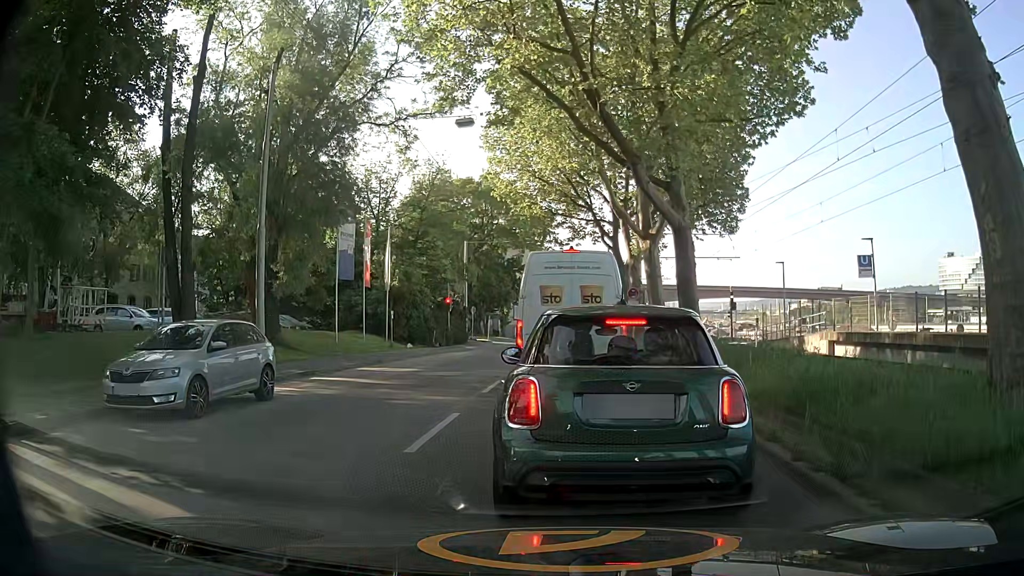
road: secondary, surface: asphalt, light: Day
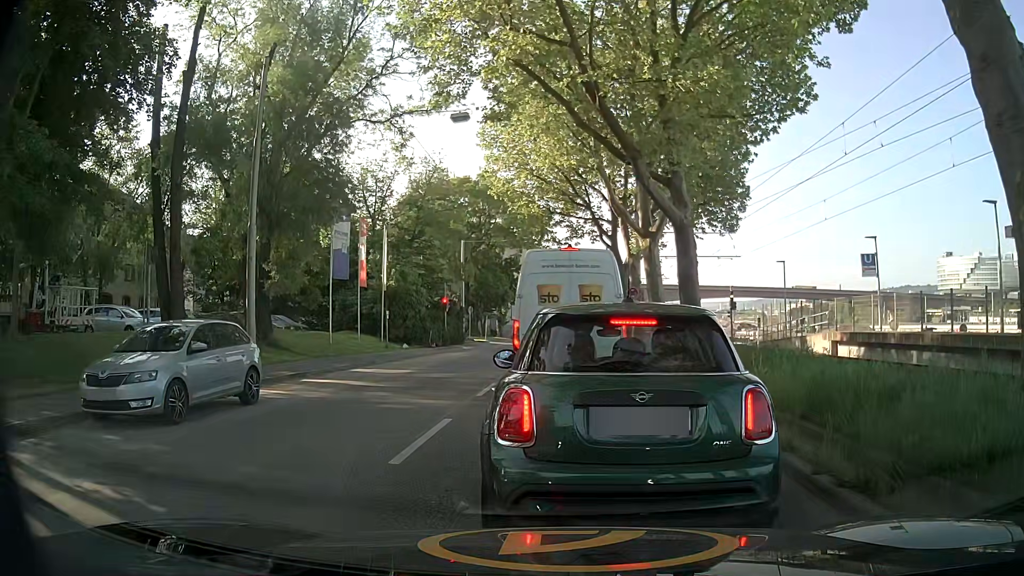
(0.0, +0.5) m; 0°
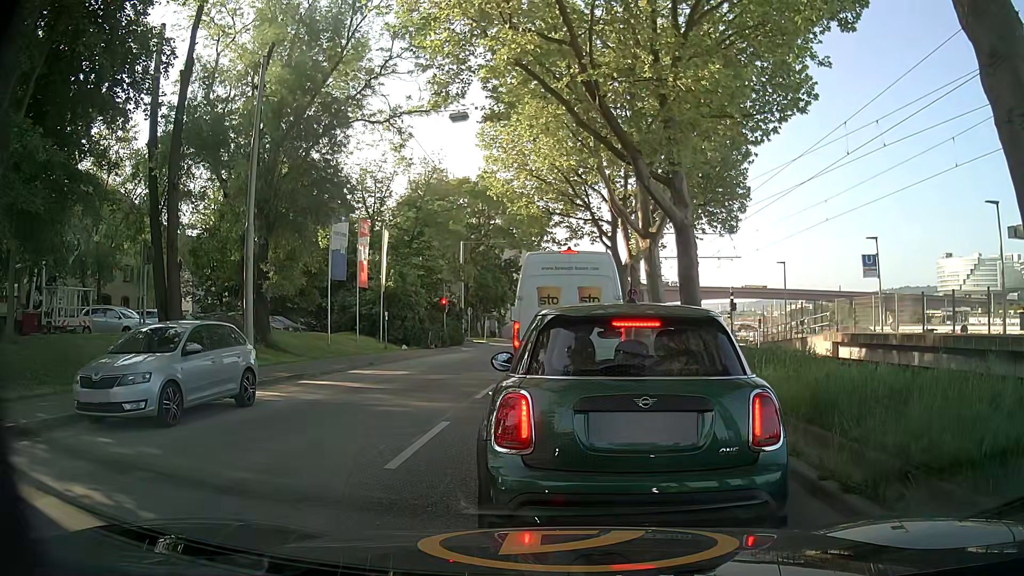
(0.0, +0.2) m; 0°
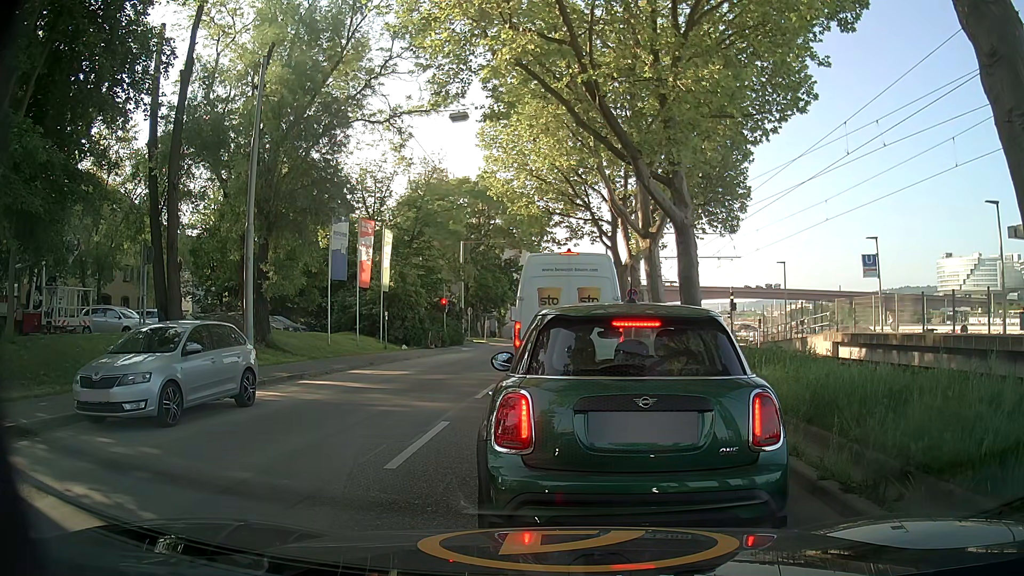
(0.0, 0.0) m; 0°
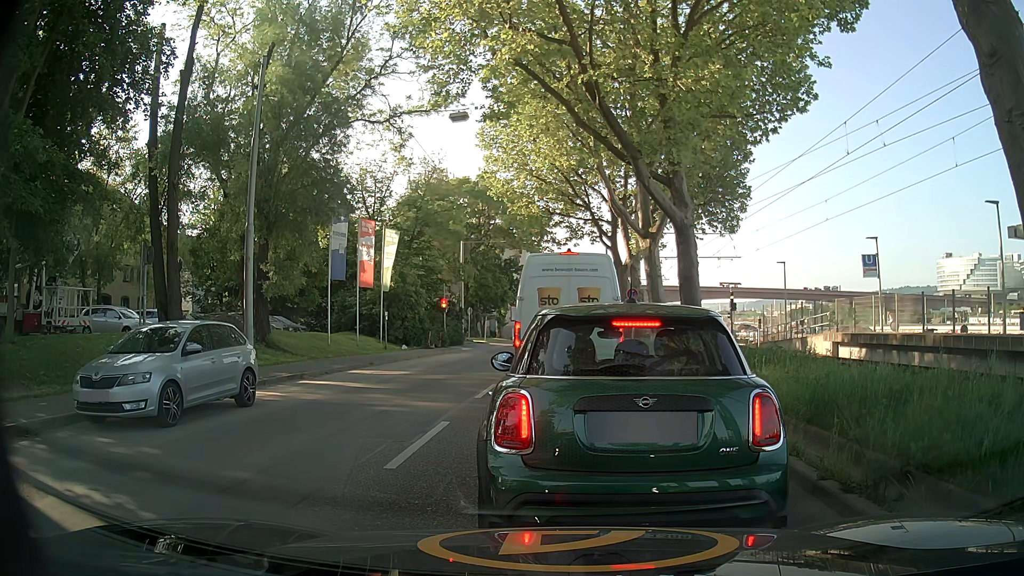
(0.0, 0.0) m; 0°
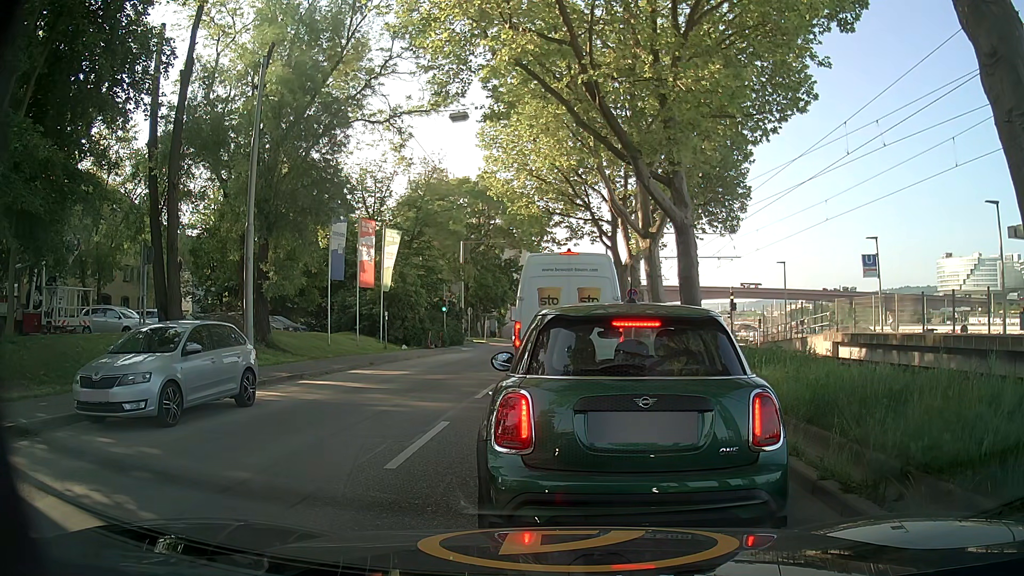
(0.0, 0.0) m; 0°
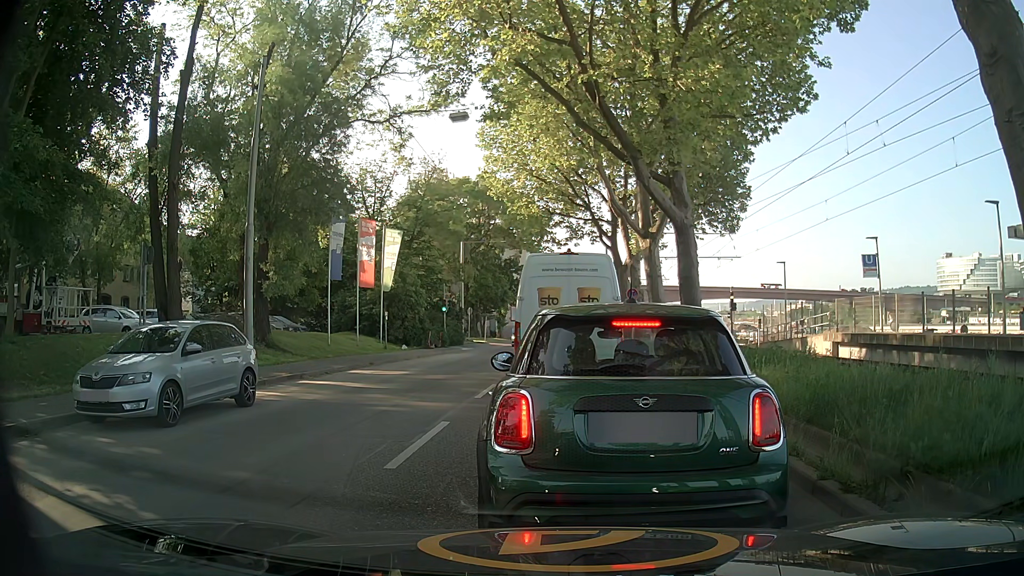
(0.0, 0.0) m; 0°
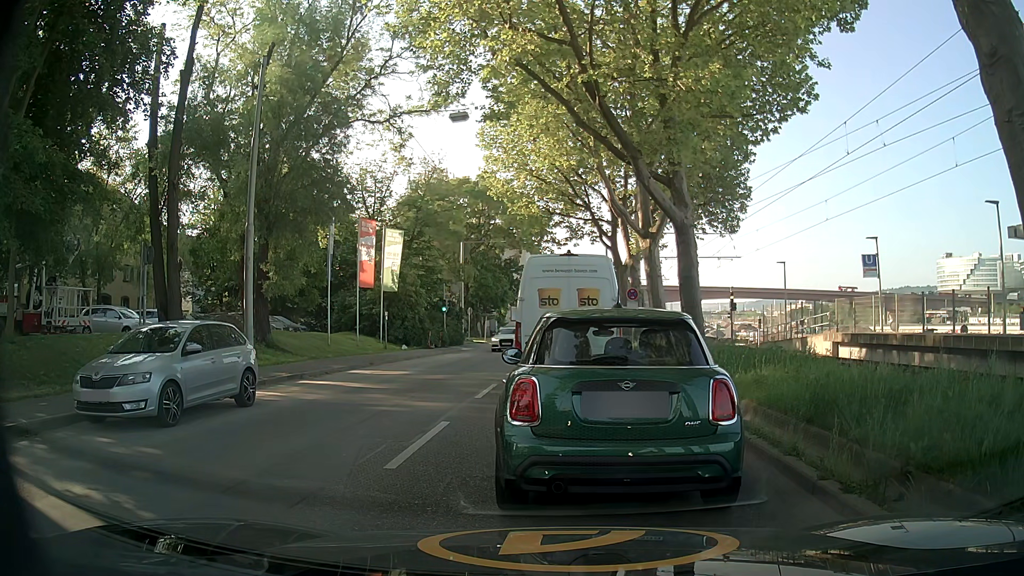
(0.0, 0.0) m; 0°
